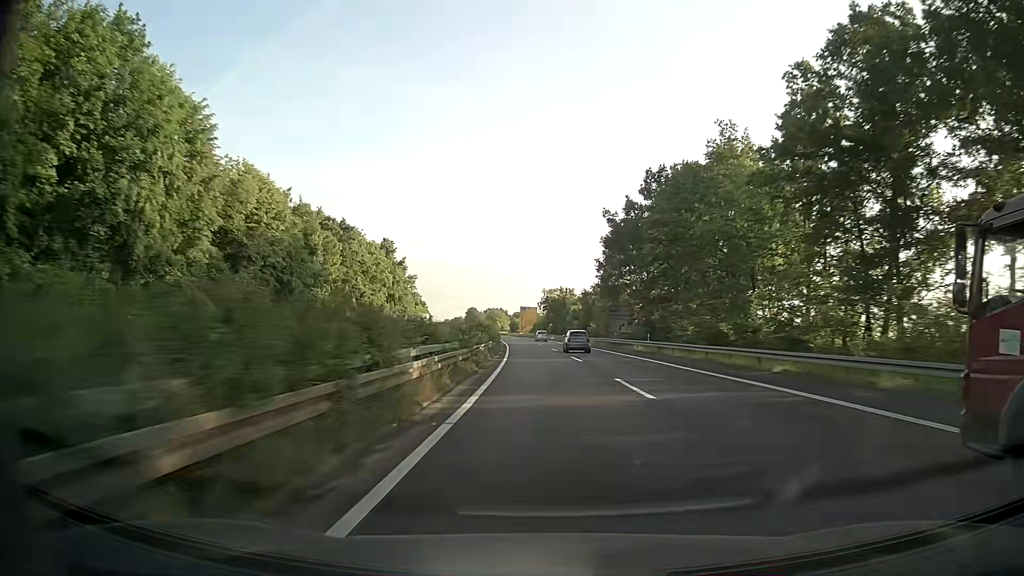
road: trunk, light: Day
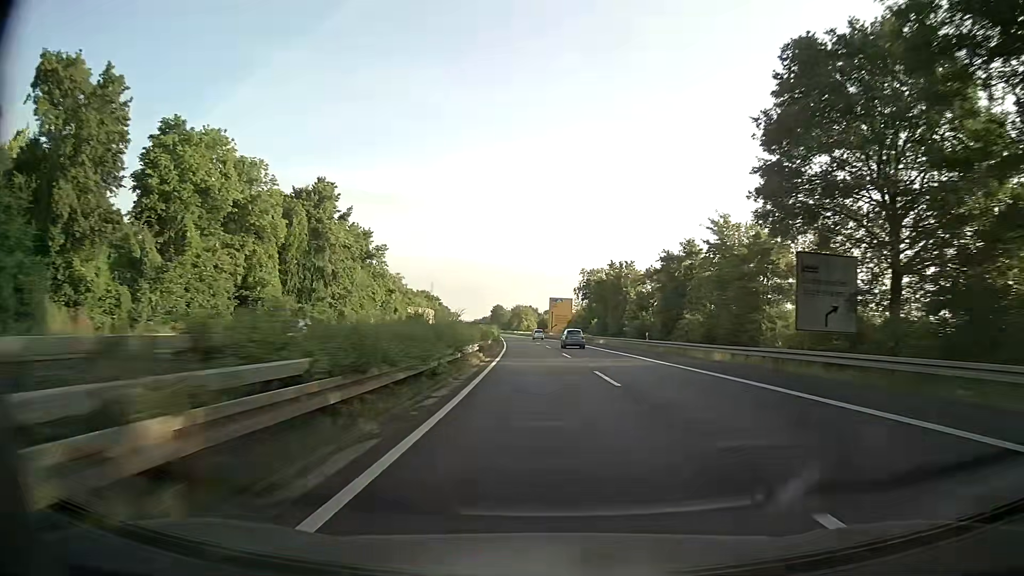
(-1.3, +50.9) m; -3°
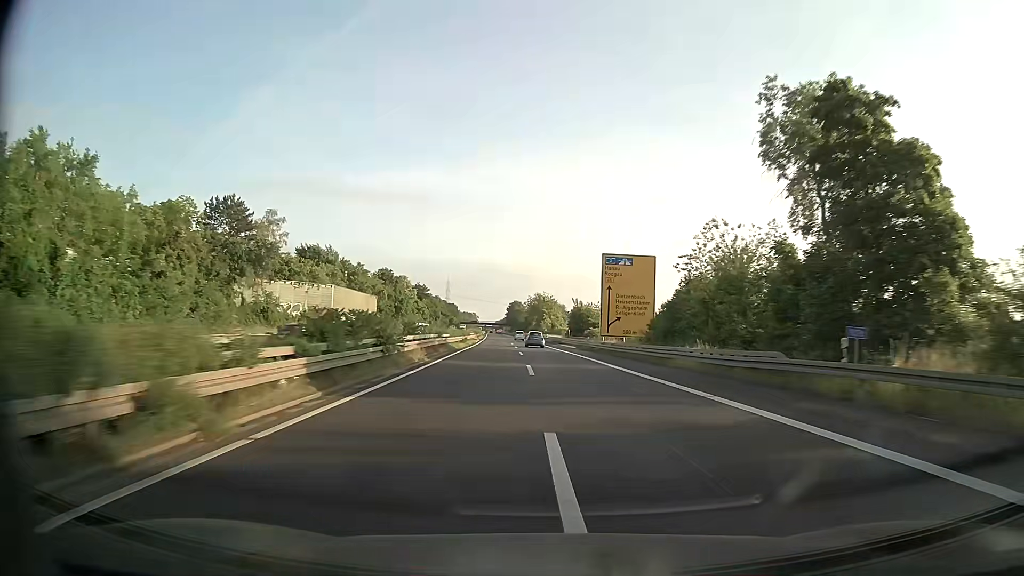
(-2.0, +85.8) m; -2°
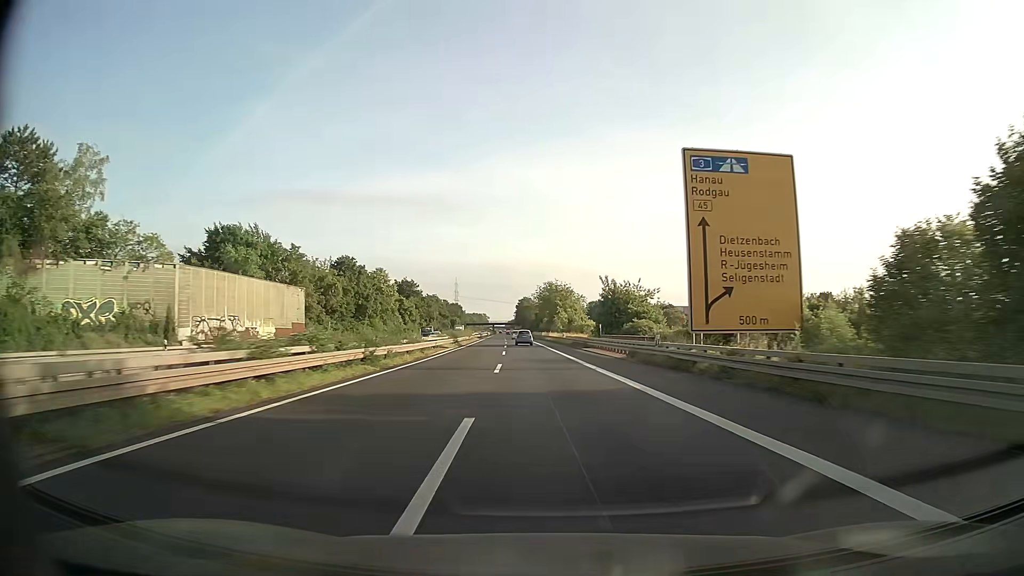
(-0.2, +34.7) m; -1°
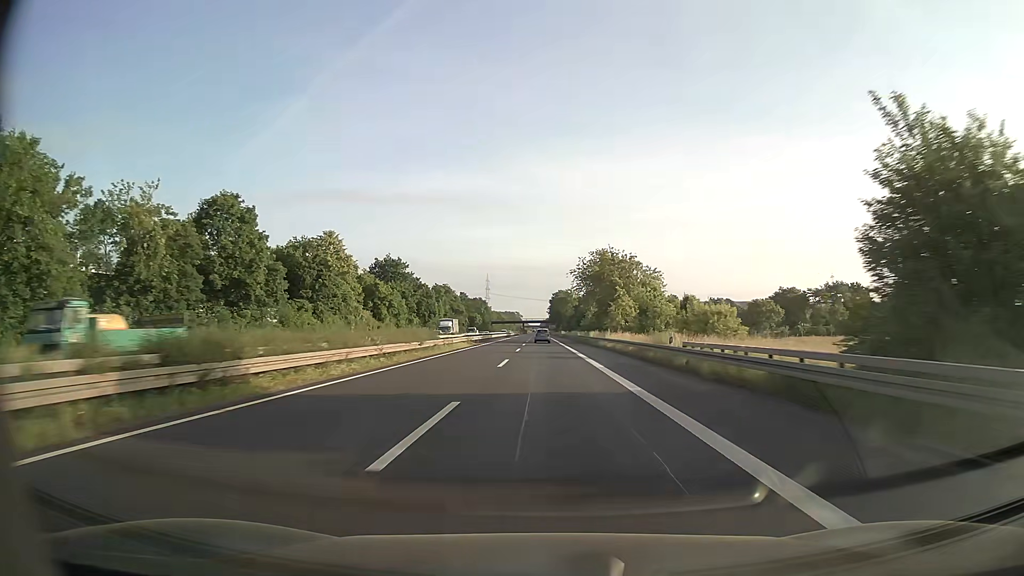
(-1.5, +52.2) m; -3°
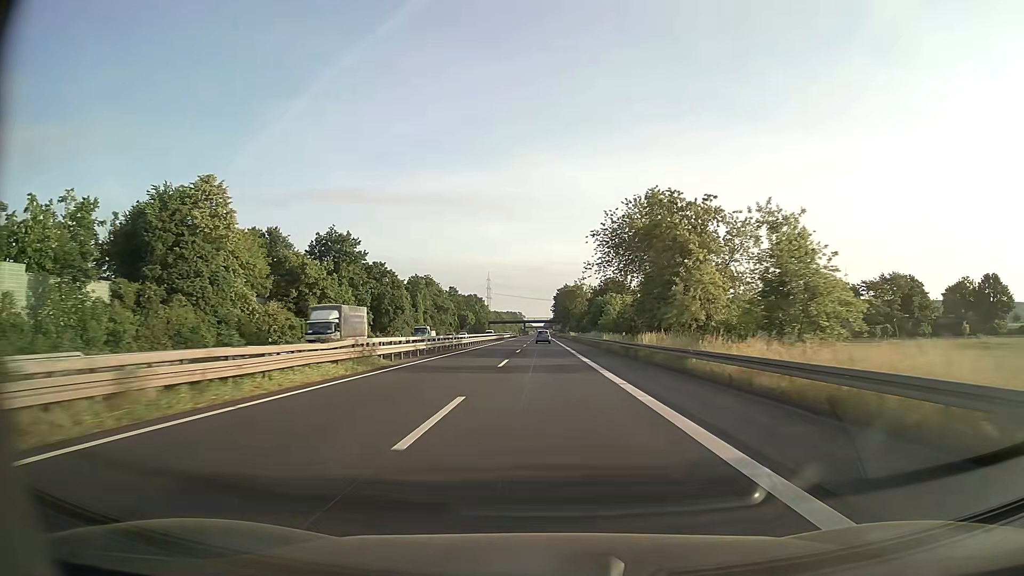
(-0.1, +34.9) m; 0°
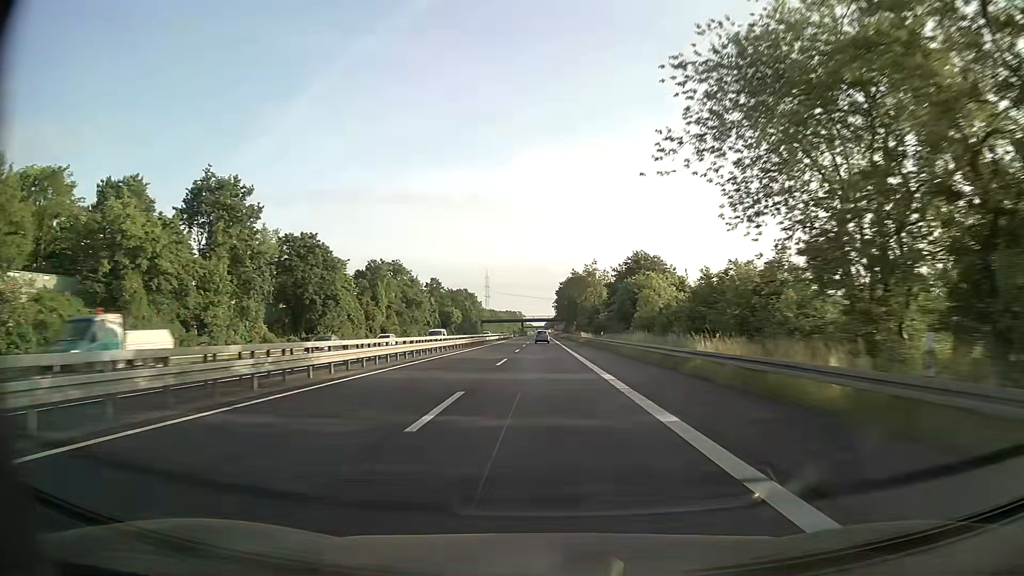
(0.0, +34.7) m; 0°
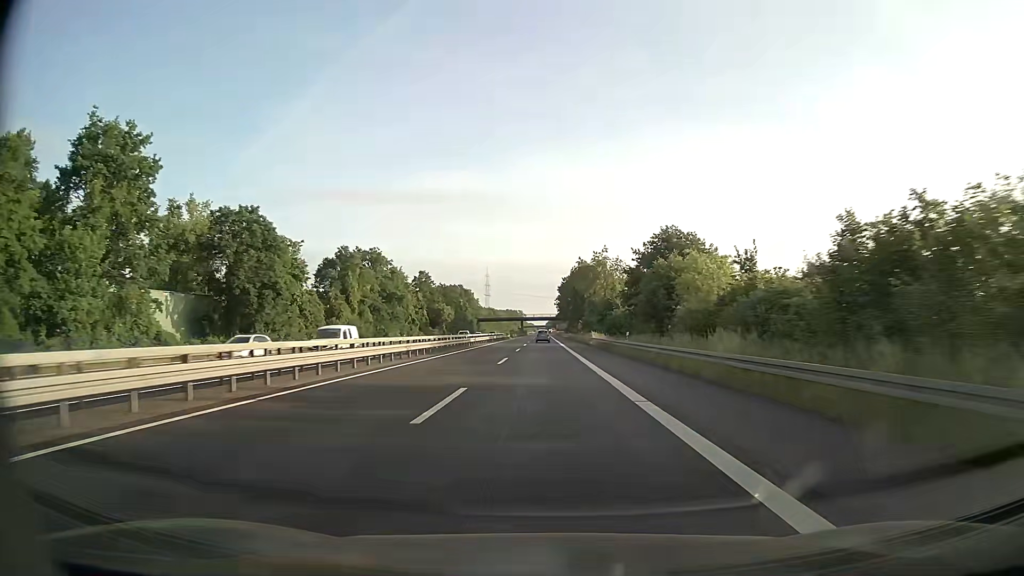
(0.0, +17.3) m; 0°
(0, +10) (0, +20) (0, +30) (0, +40) (0, +50) (0, +60) (0, +70) (0, +80) (0, +90) (0, +100) m
